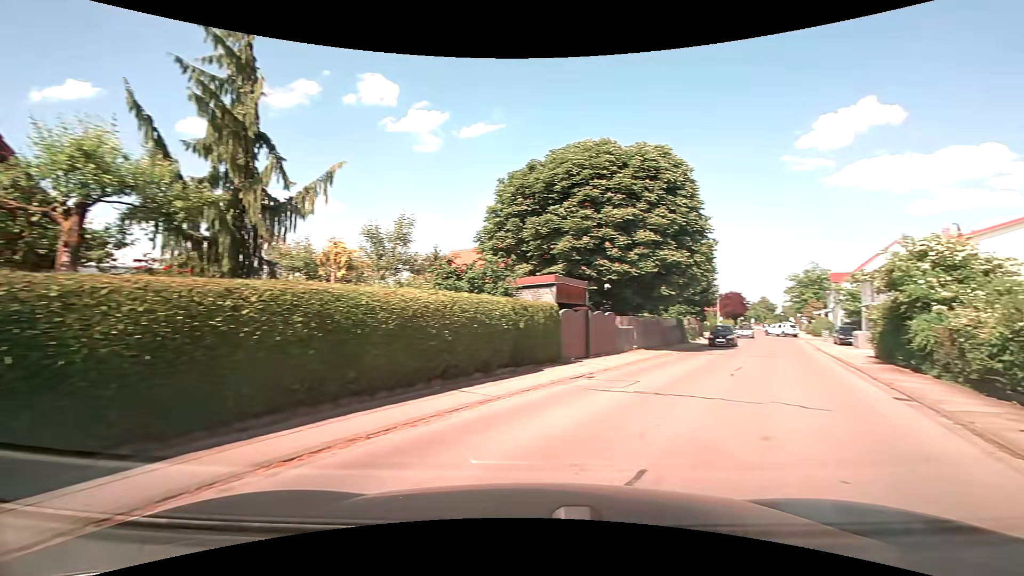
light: Day
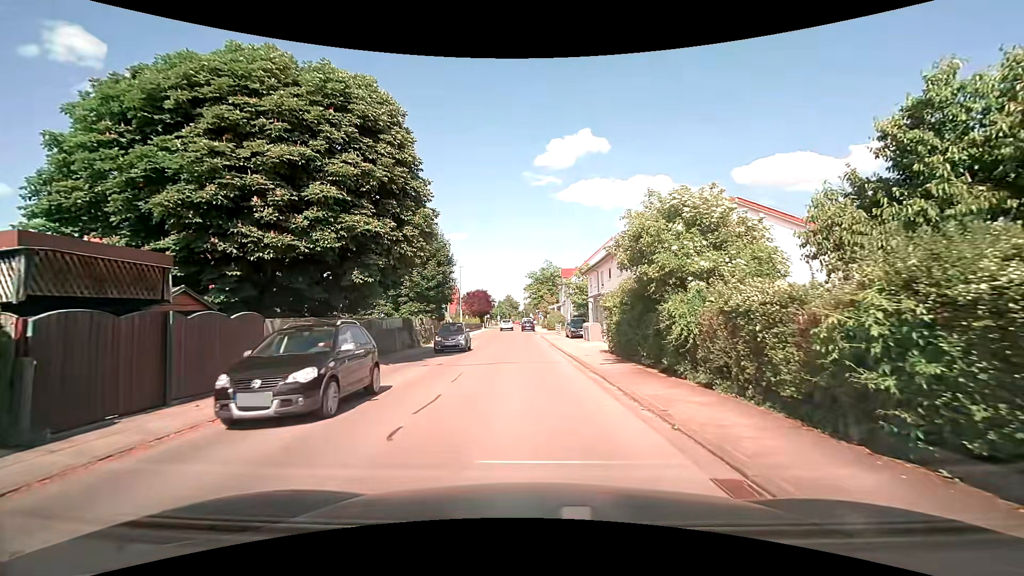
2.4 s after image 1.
(+3.5, +8.2) m; +28°
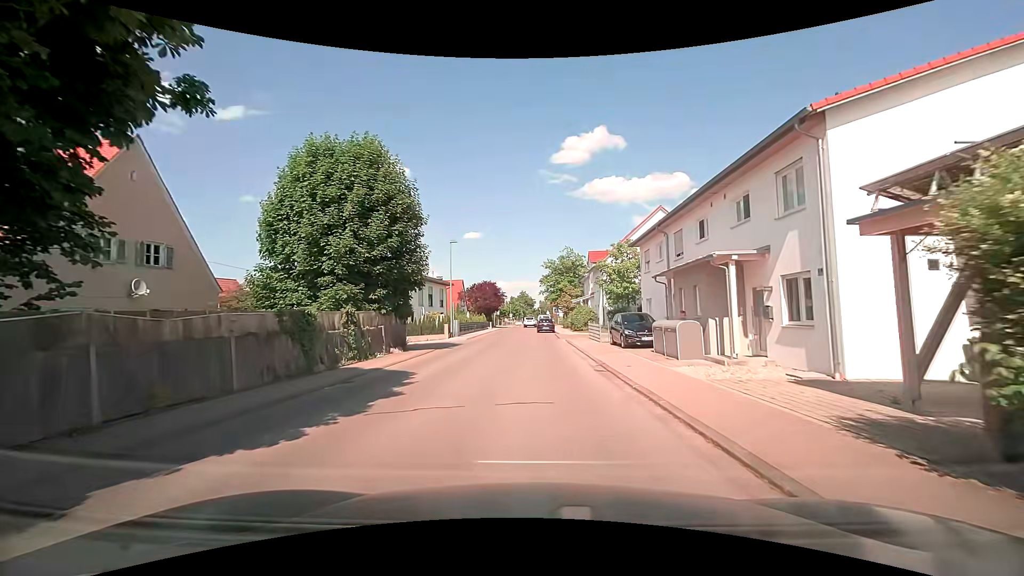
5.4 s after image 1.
(-0.4, +16.8) m; -2°
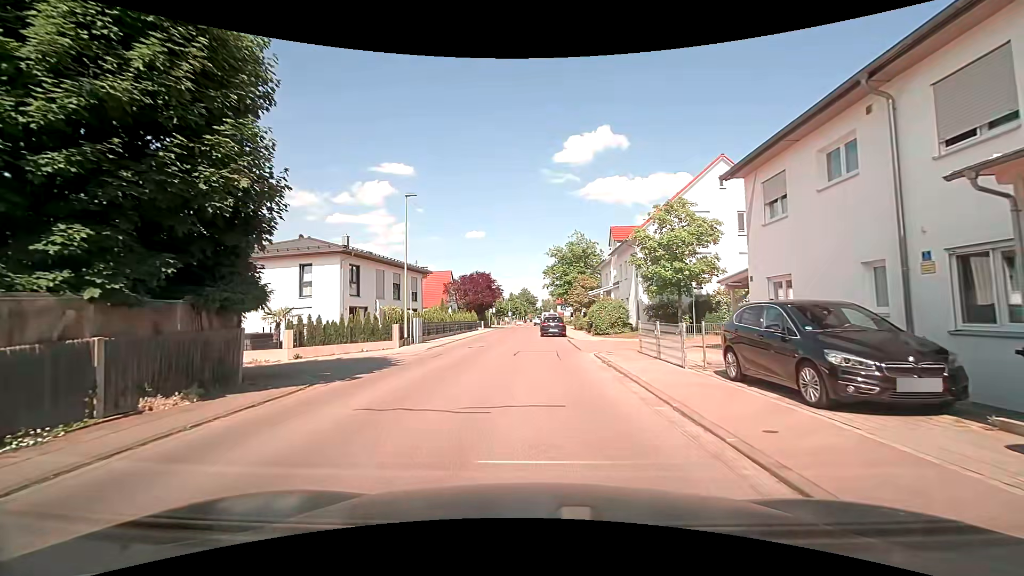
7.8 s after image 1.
(+0.1, +14.7) m; 0°
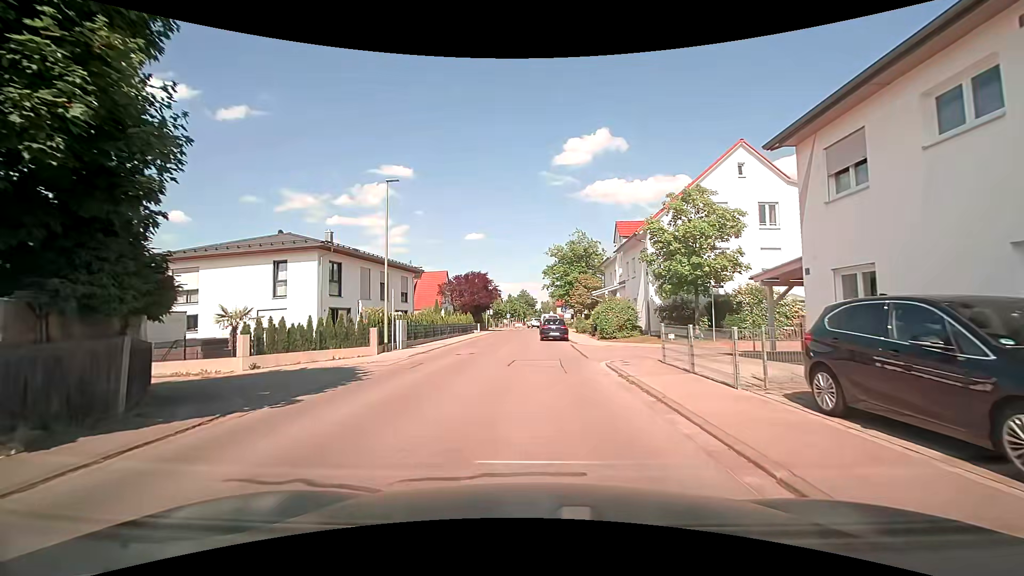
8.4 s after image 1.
(0.0, +3.2) m; +1°
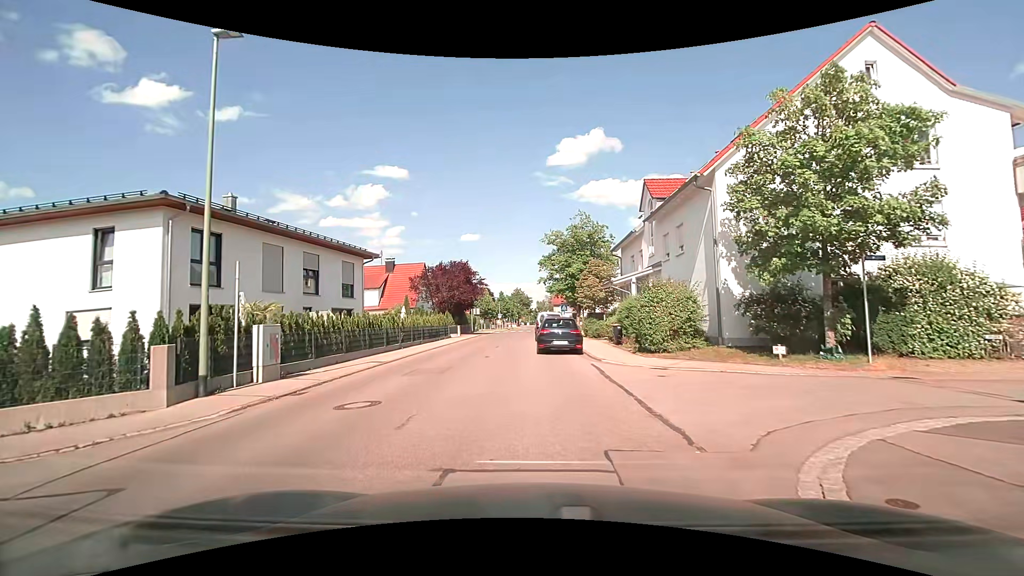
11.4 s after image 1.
(0.0, +11.6) m; 0°
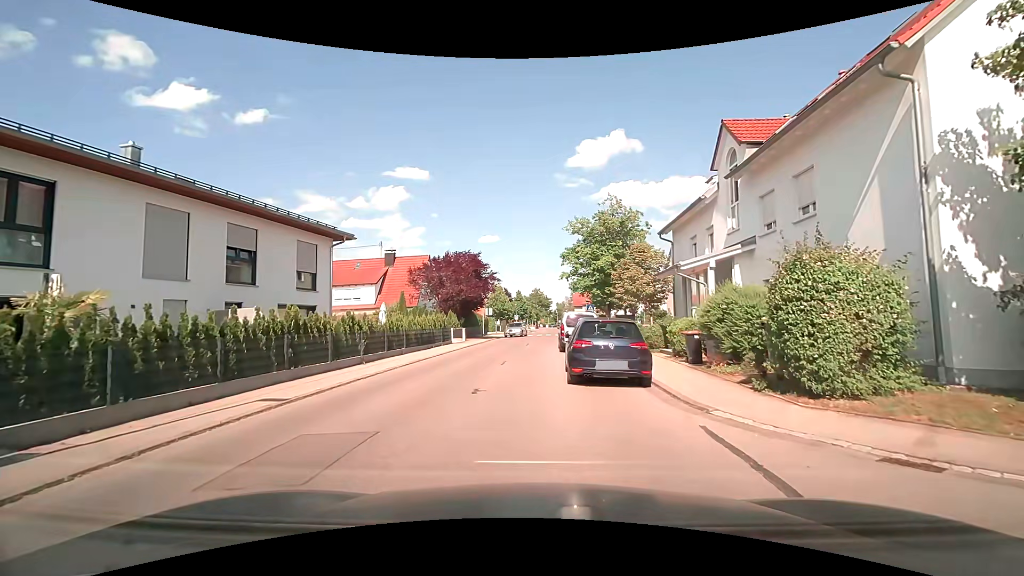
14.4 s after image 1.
(-0.1, +8.4) m; -2°
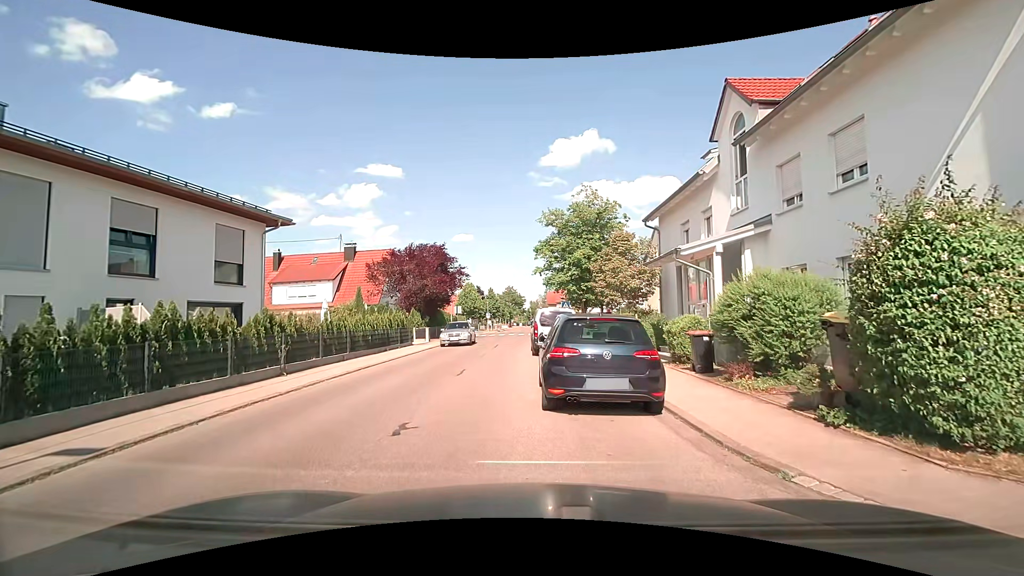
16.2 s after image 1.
(+0.1, +3.2) m; +4°
